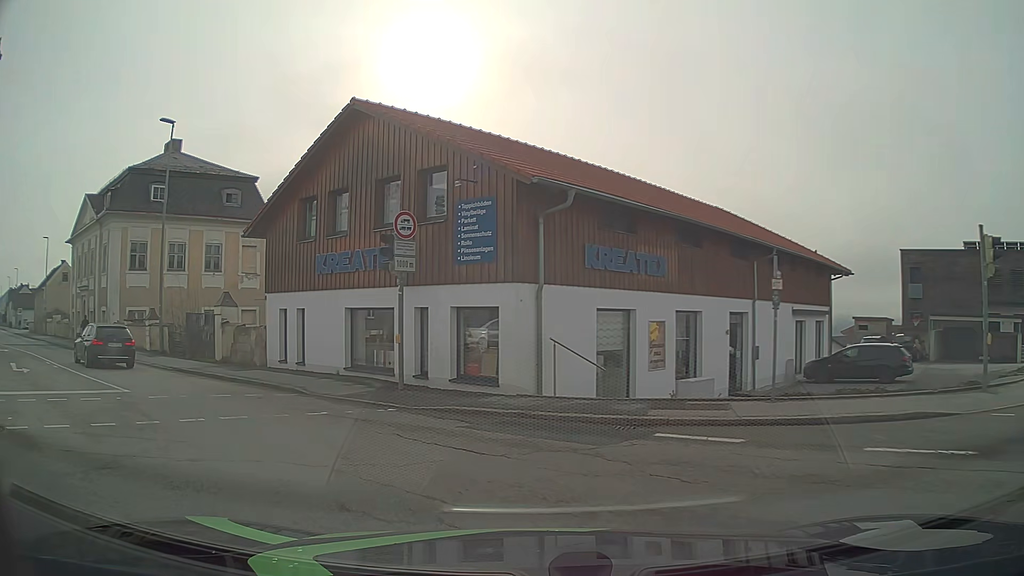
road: tertiary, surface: asphalt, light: Day
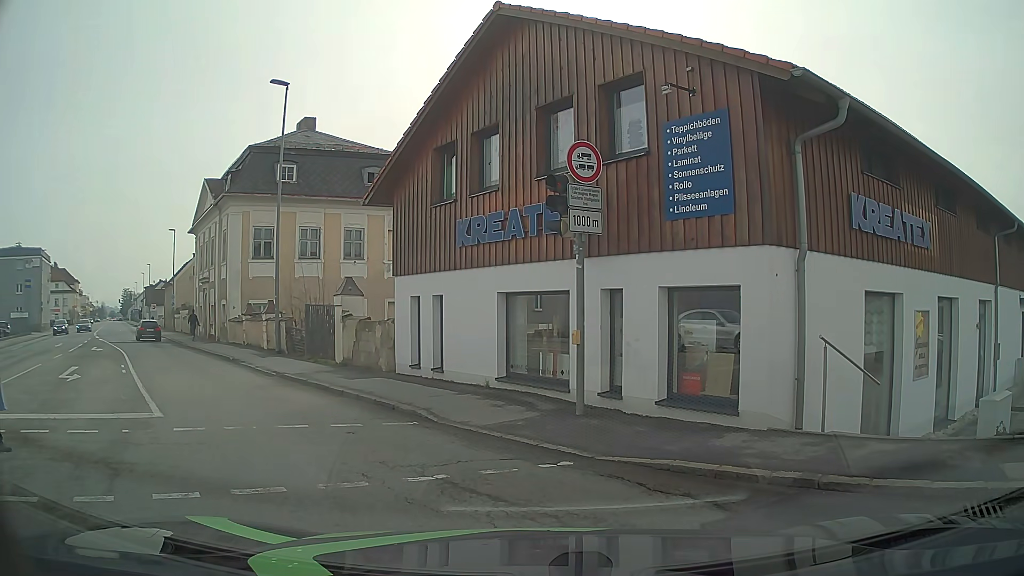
(-0.6, +4.5) m; -12°
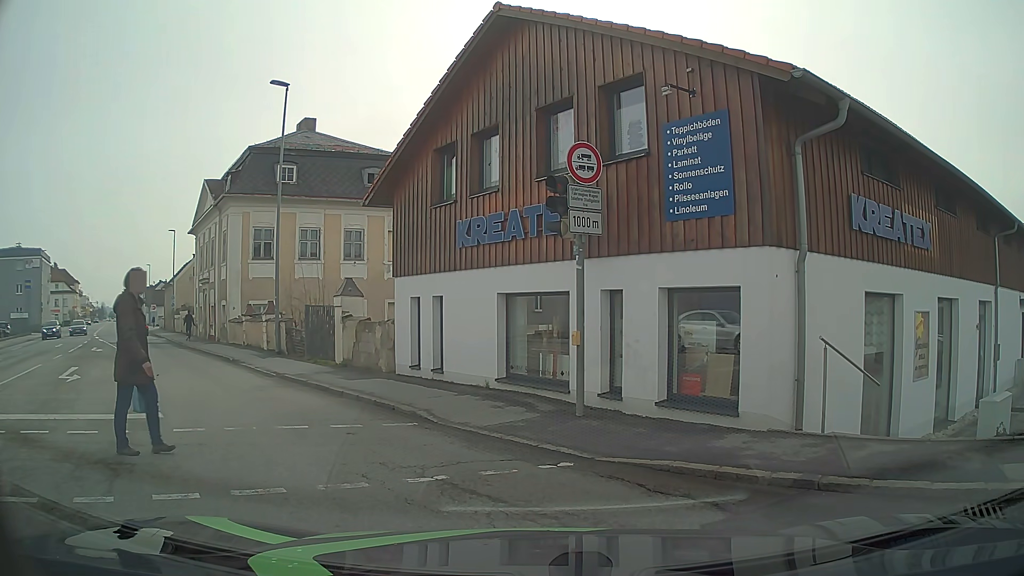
(0.0, 0.0) m; 0°
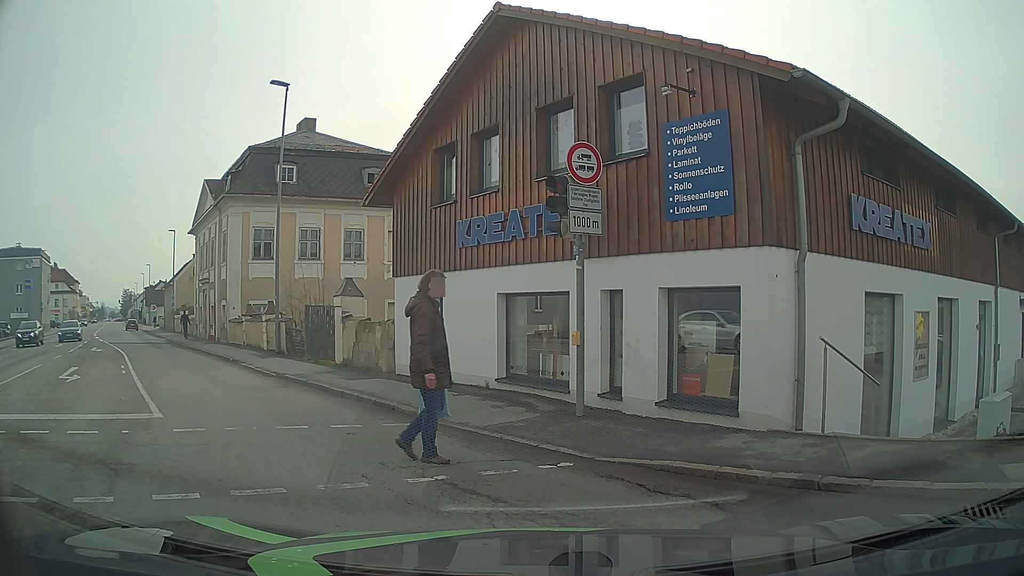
(0.0, 0.0) m; 0°
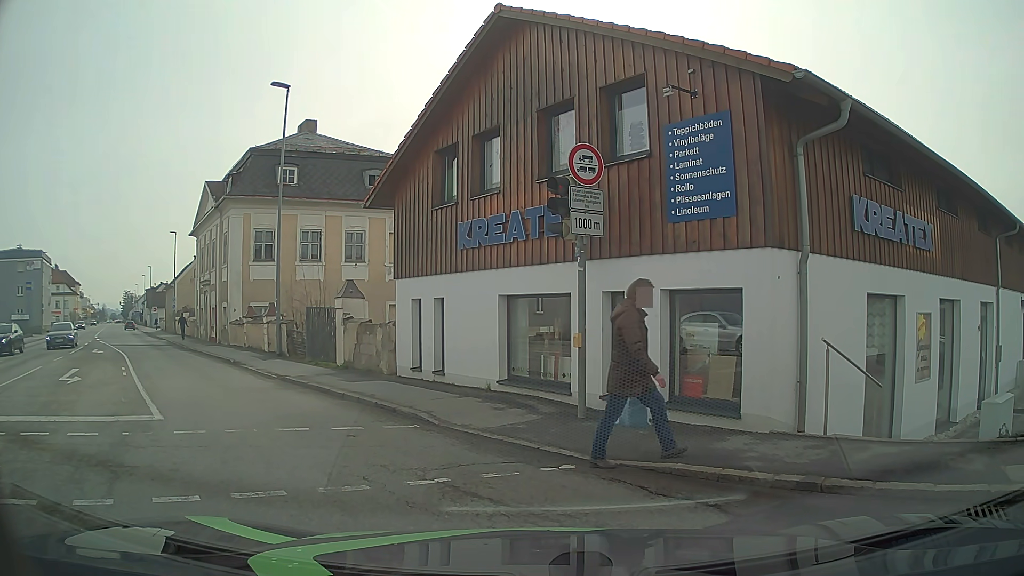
(0.0, 0.0) m; 0°
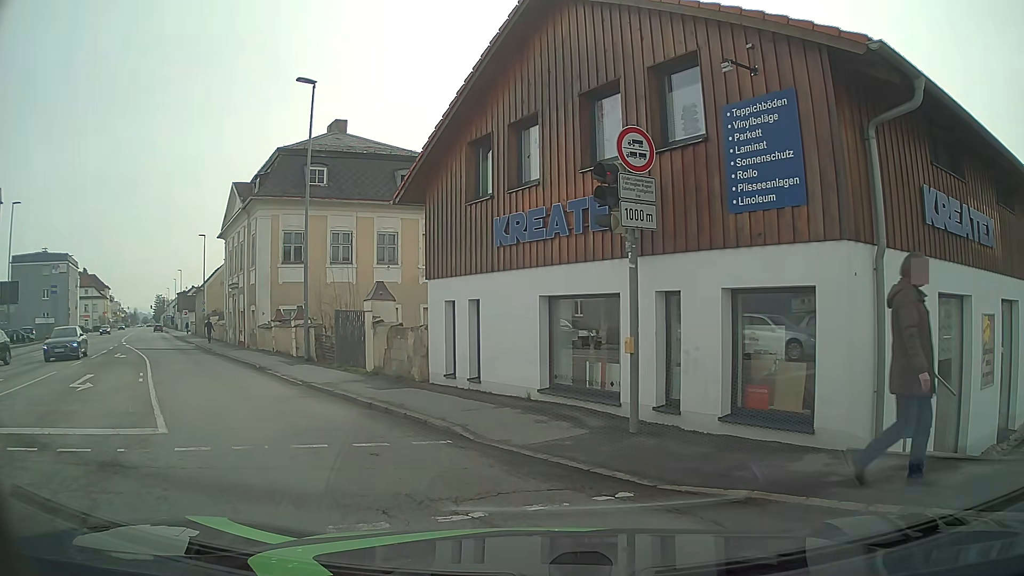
(0.0, +1.1) m; -5°
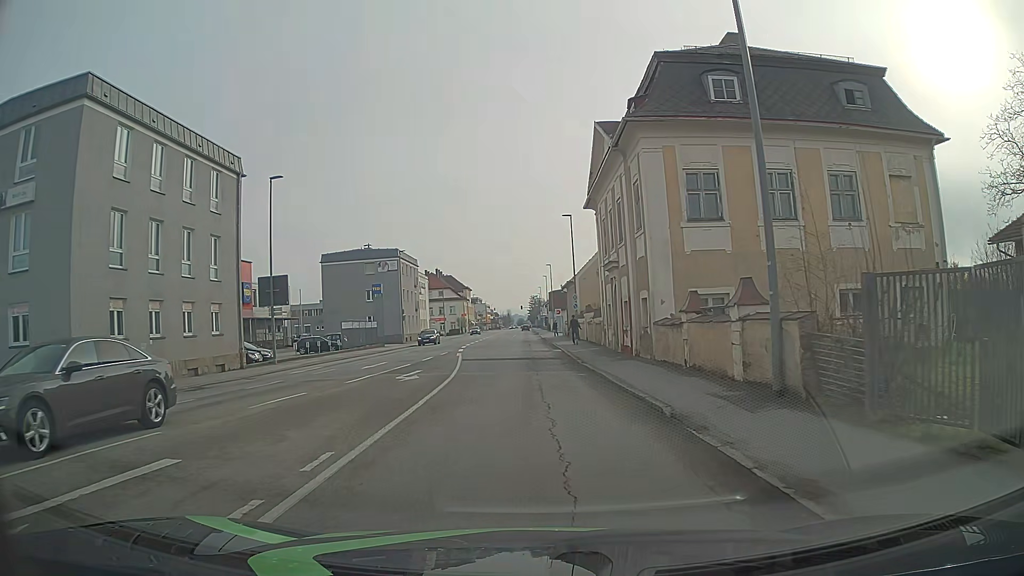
(-5.1, +12.8) m; -34°
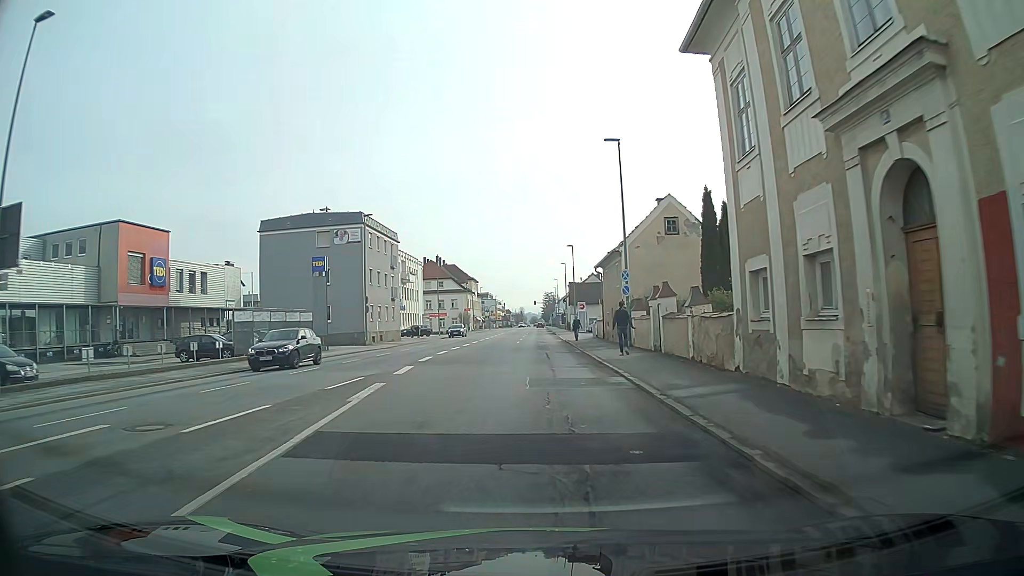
(-0.6, +22.9) m; -2°
